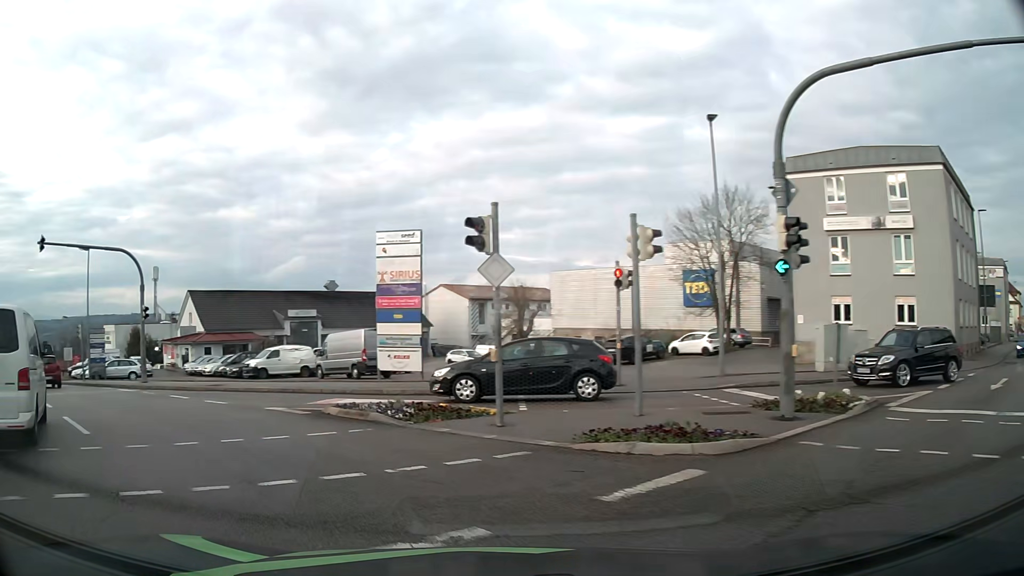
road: tertiary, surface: asphalt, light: Day
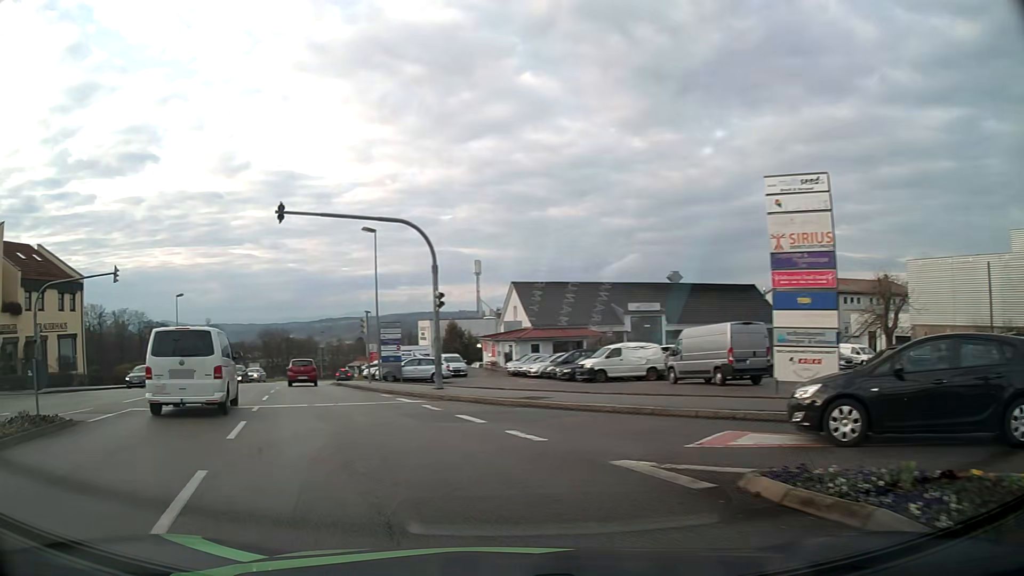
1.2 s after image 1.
(-1.8, +6.9) m; -29°
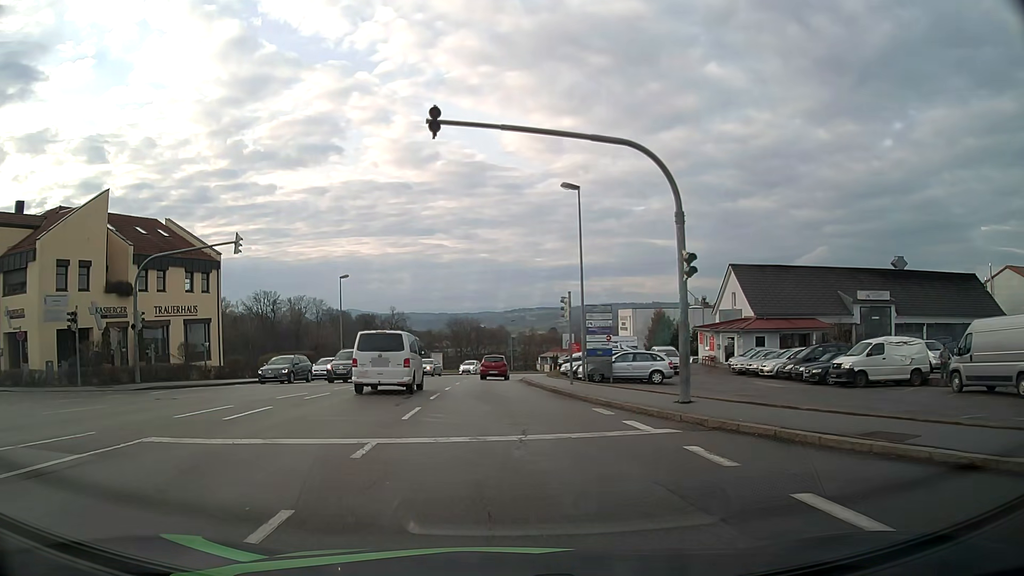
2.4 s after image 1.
(-1.5, +8.2) m; -16°
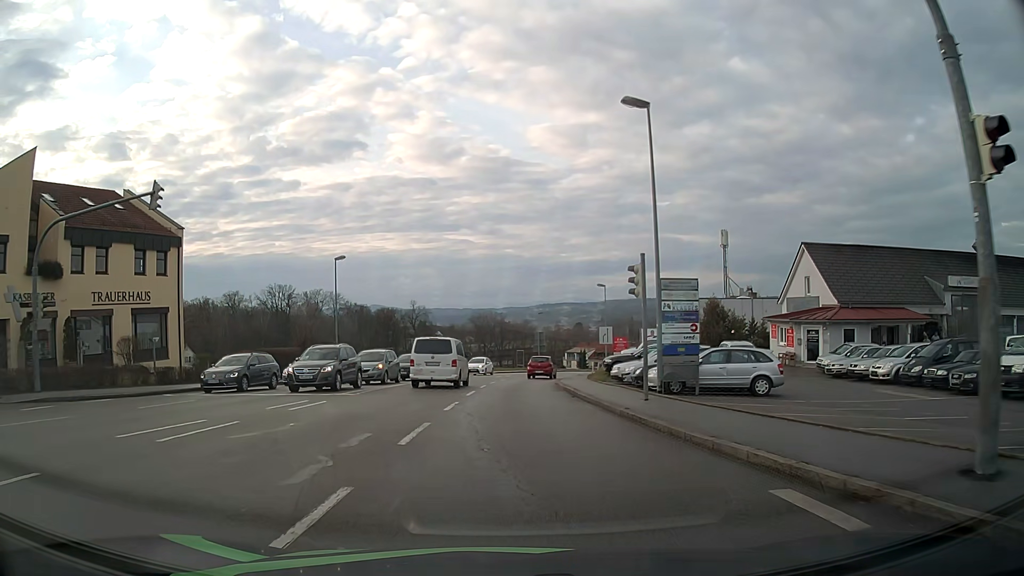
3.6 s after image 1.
(-0.2, +9.8) m; -2°
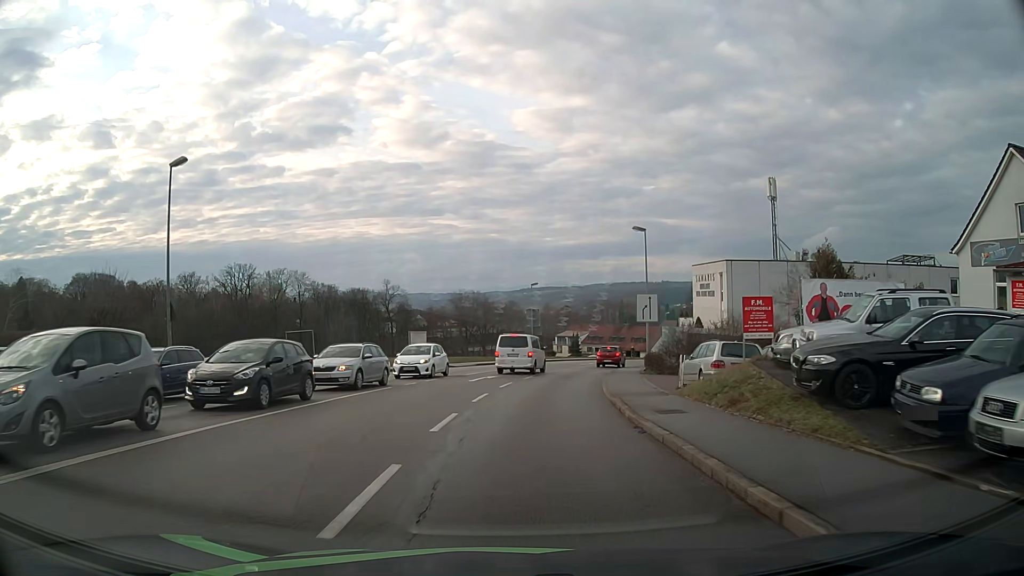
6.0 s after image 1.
(0.0, +23.3) m; +1°
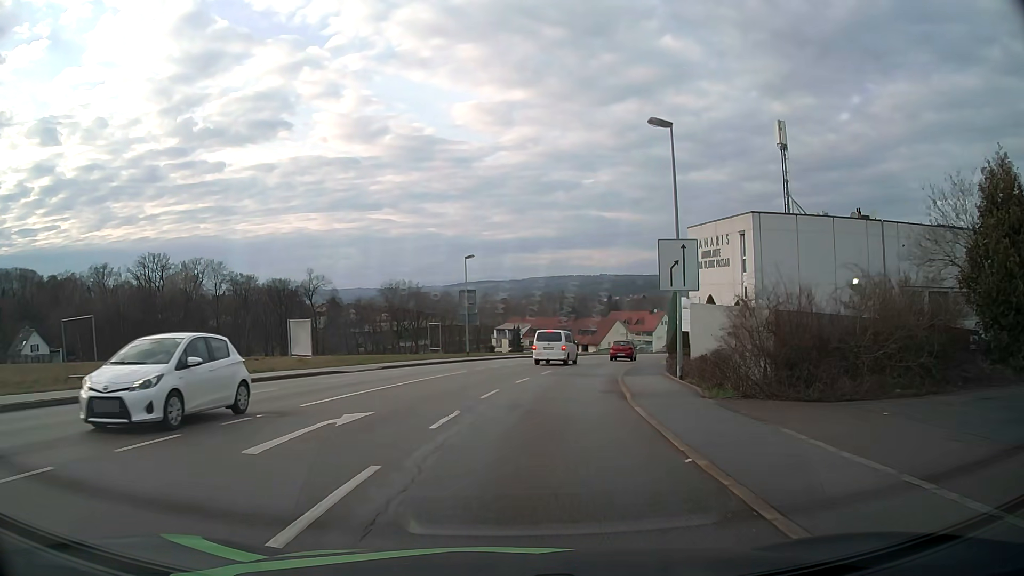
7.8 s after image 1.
(+0.8, +18.4) m; +6°
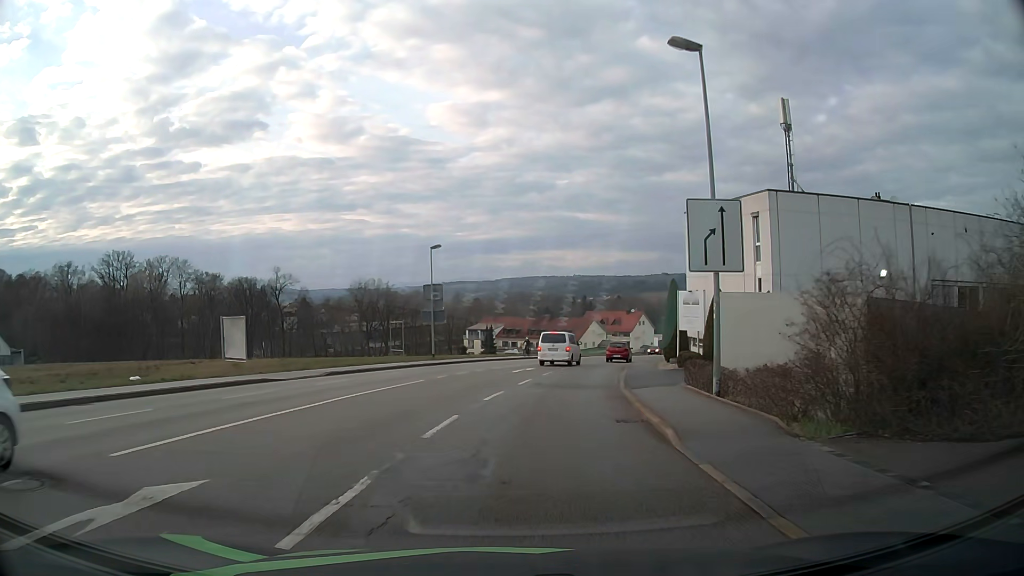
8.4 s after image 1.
(+0.1, +6.3) m; +2°
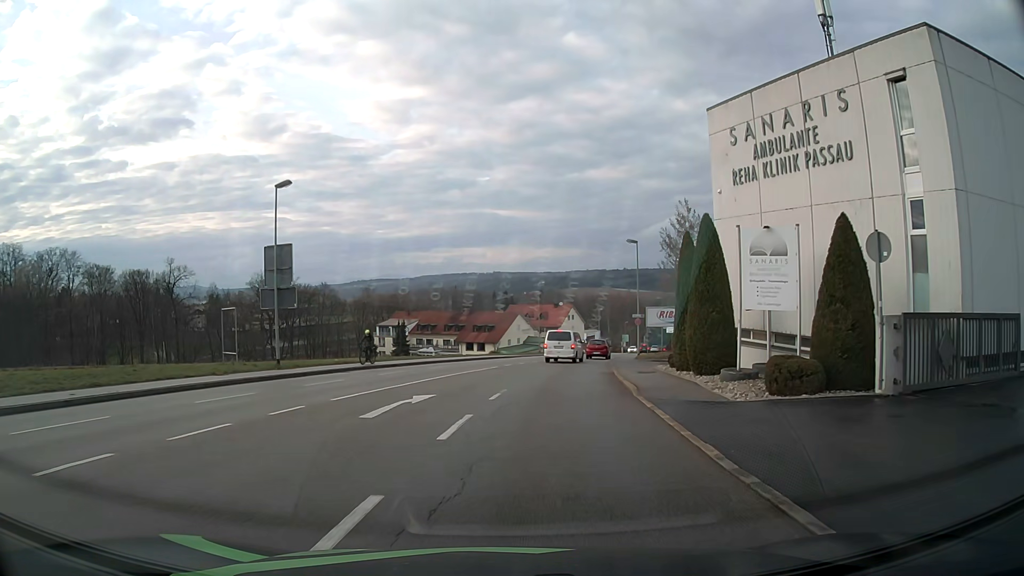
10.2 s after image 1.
(+1.2, +19.2) m; +7°
(0, +10) (+1, +20) (+2, +30) (+4, +40) (+6, +50) (+8, +59) (+11, +69) (+13, +79) (+16, +88) (+19, +98) m
